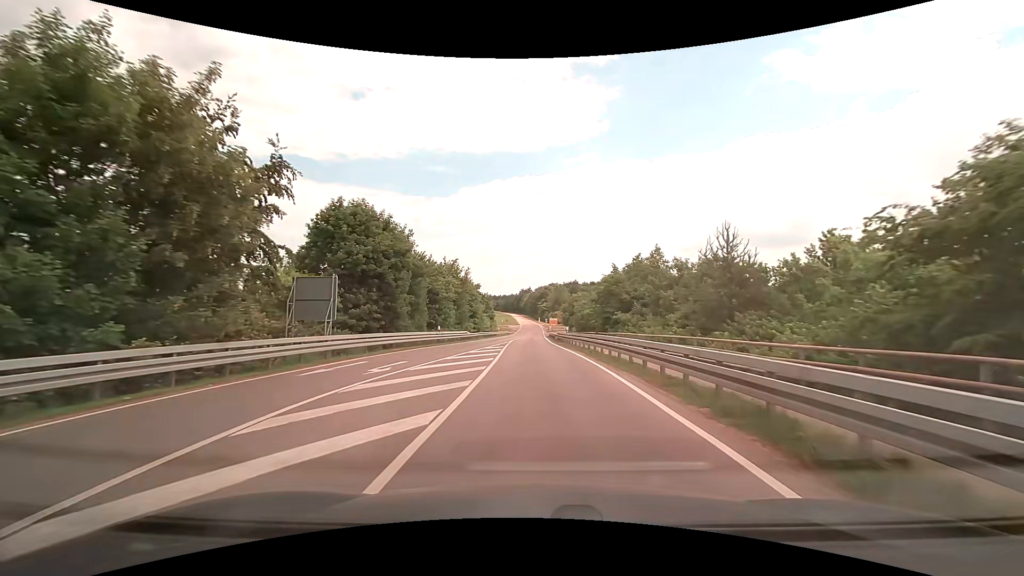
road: tertiary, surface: asphalt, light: Day
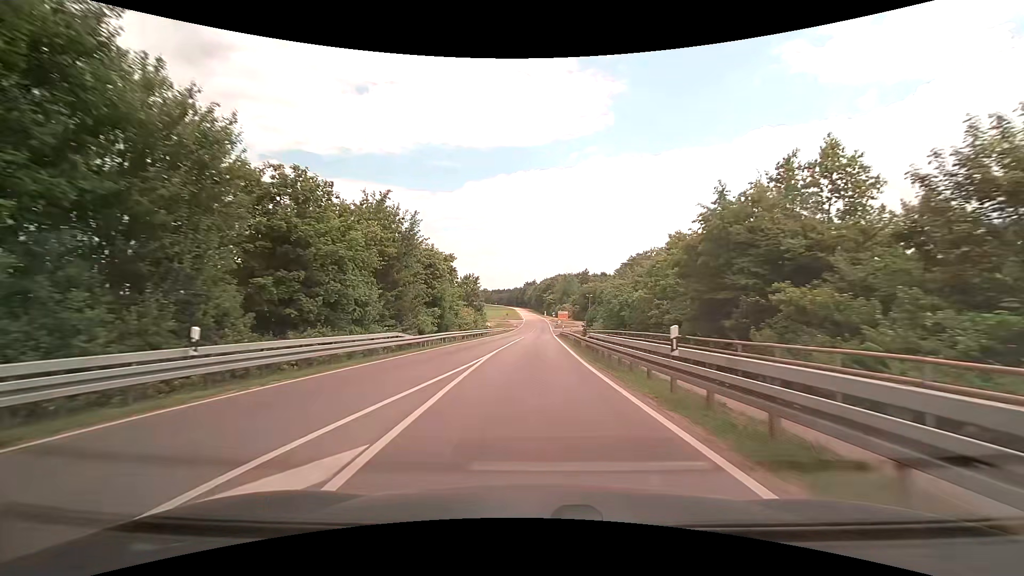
(-0.2, +27.3) m; -1°
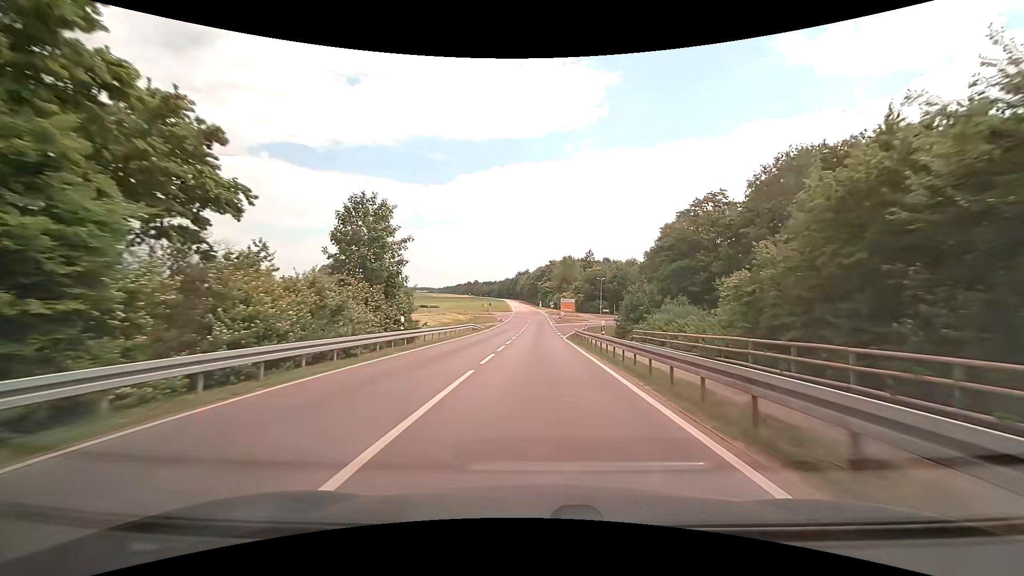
(+0.1, +37.7) m; +1°
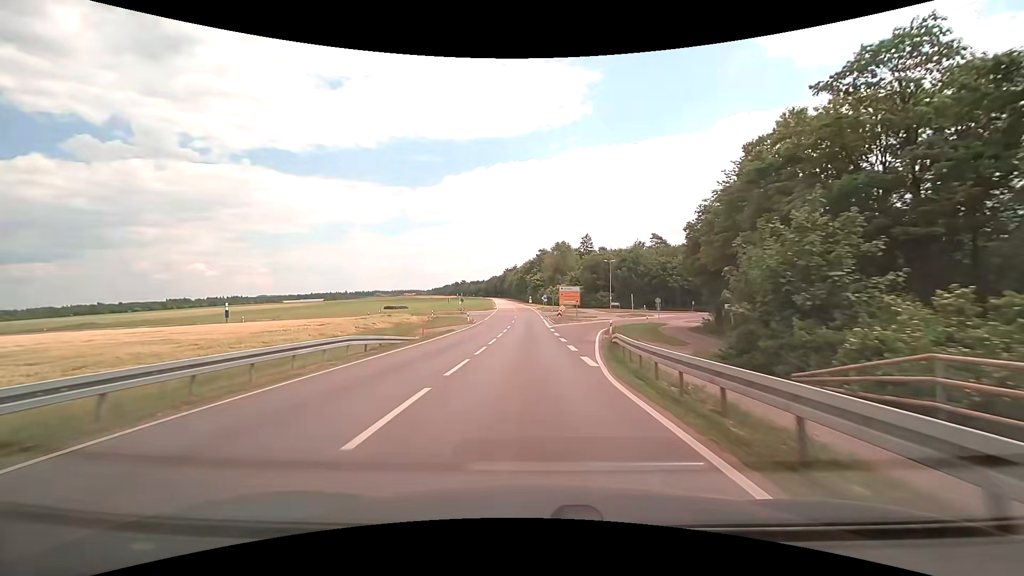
(+0.4, +27.6) m; +1°
(0, +10) (0, +20) (0, +30) (0, +40) (-1, +50) (-1, +60) (-1, +70) (-3, +80) (-11, +86) (-21, +85) m
